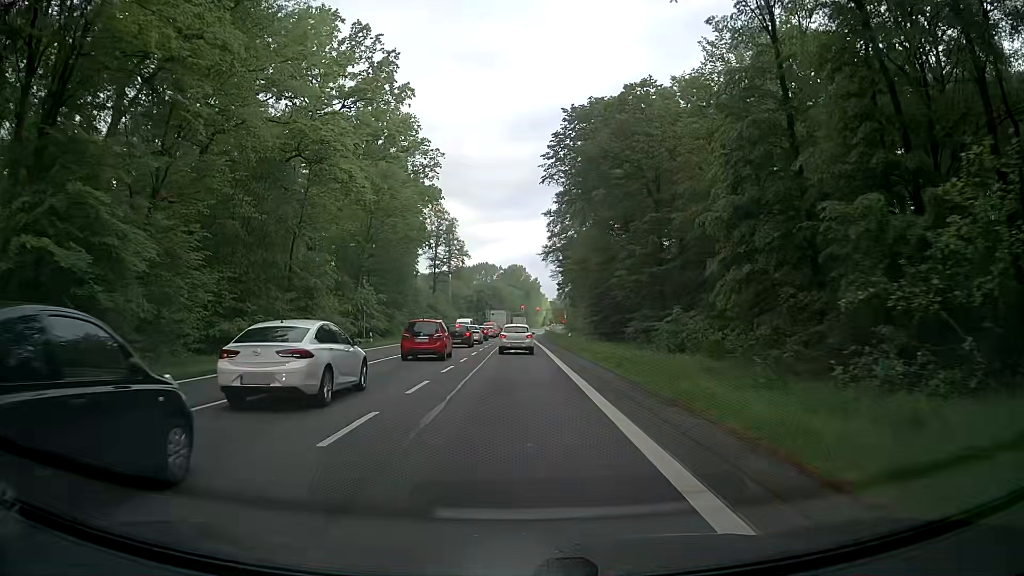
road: primary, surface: asphalt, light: Day
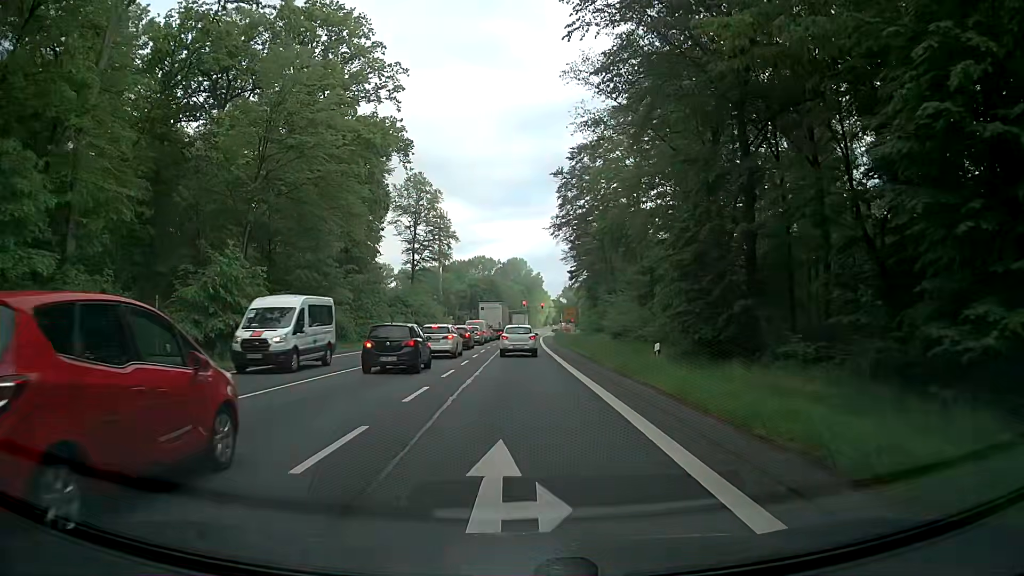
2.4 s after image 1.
(-0.1, +31.7) m; +1°
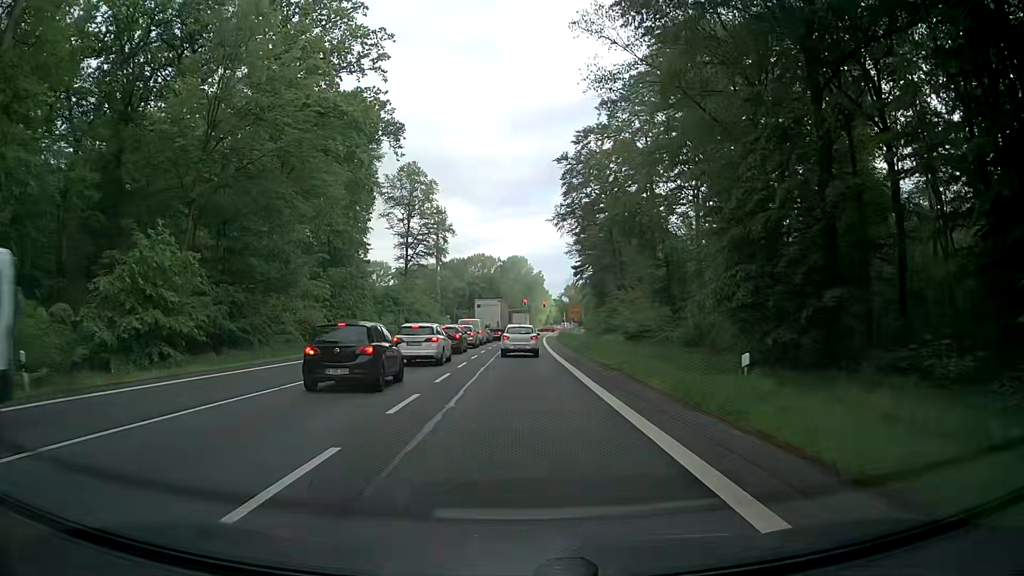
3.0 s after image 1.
(-0.2, +7.7) m; -2°
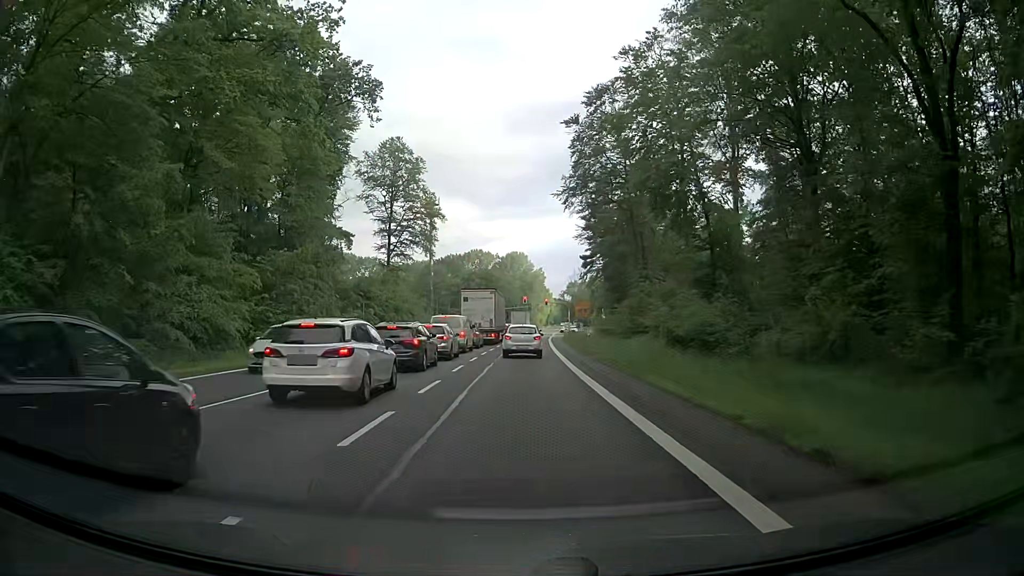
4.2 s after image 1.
(+0.1, +15.1) m; +1°
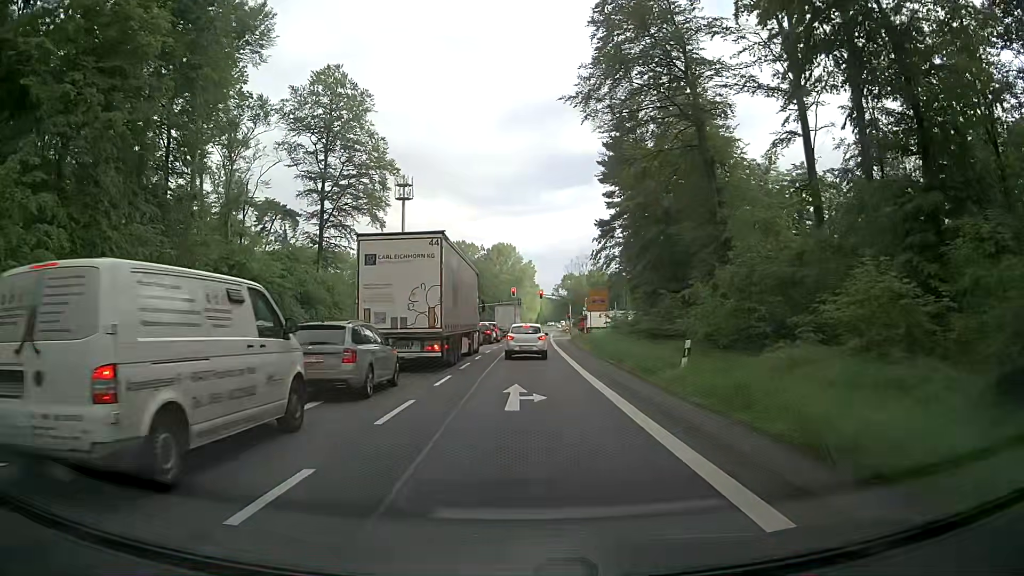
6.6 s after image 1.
(+0.1, +29.1) m; 0°
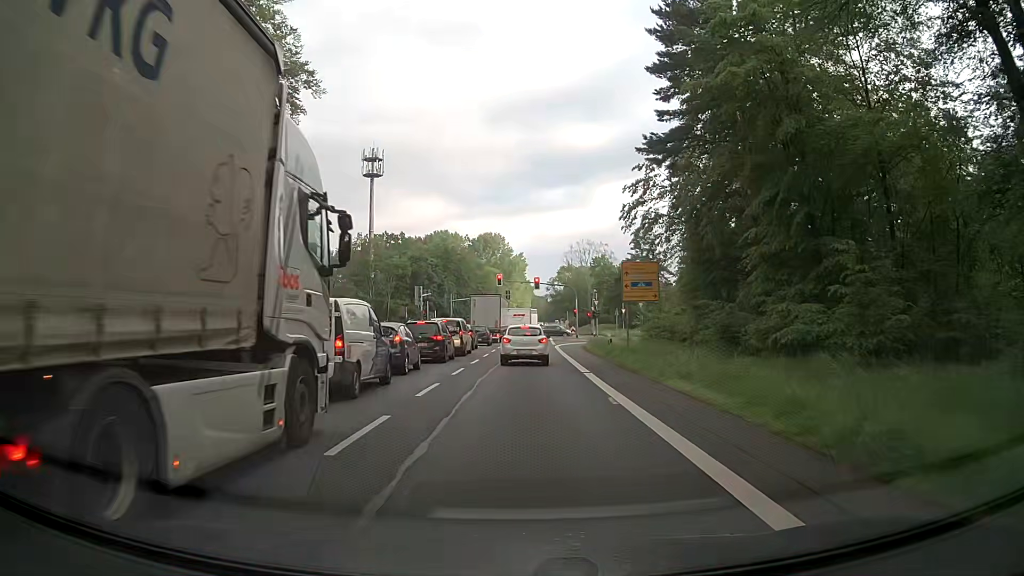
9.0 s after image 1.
(+0.5, +26.9) m; +1°
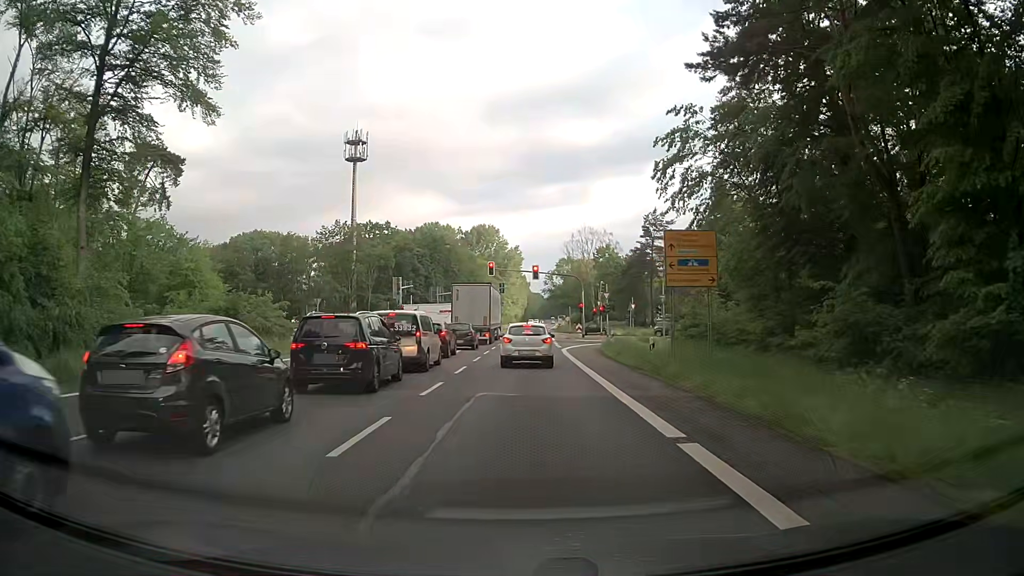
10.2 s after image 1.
(+0.1, +12.1) m; +1°
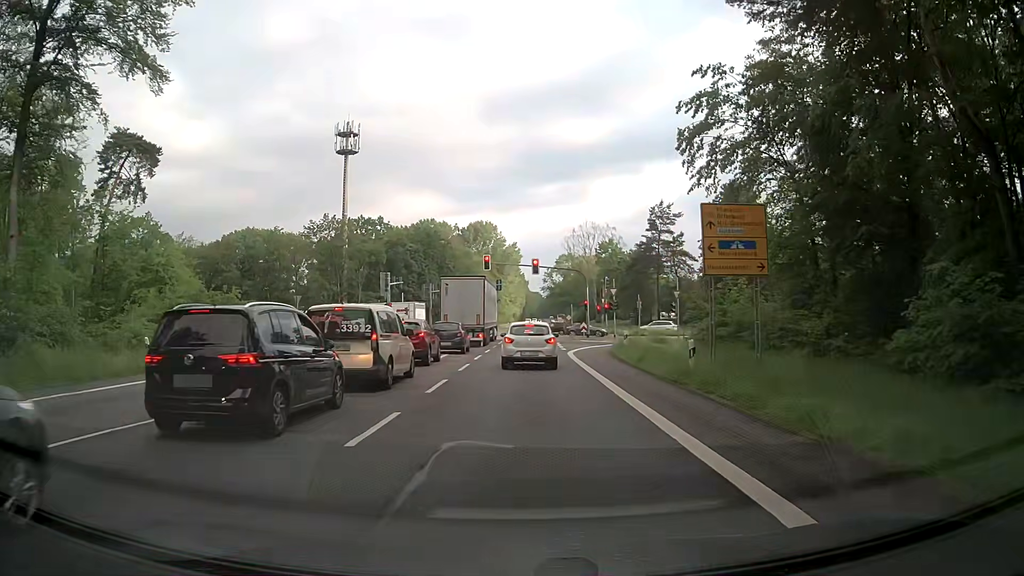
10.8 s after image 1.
(0.0, +5.6) m; +1°
